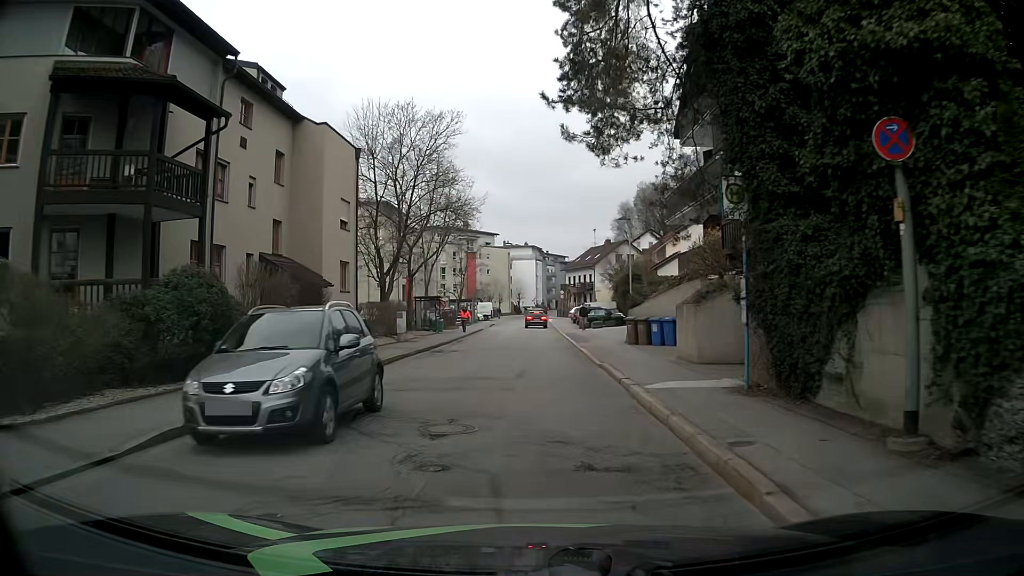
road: residential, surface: asphalt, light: Day
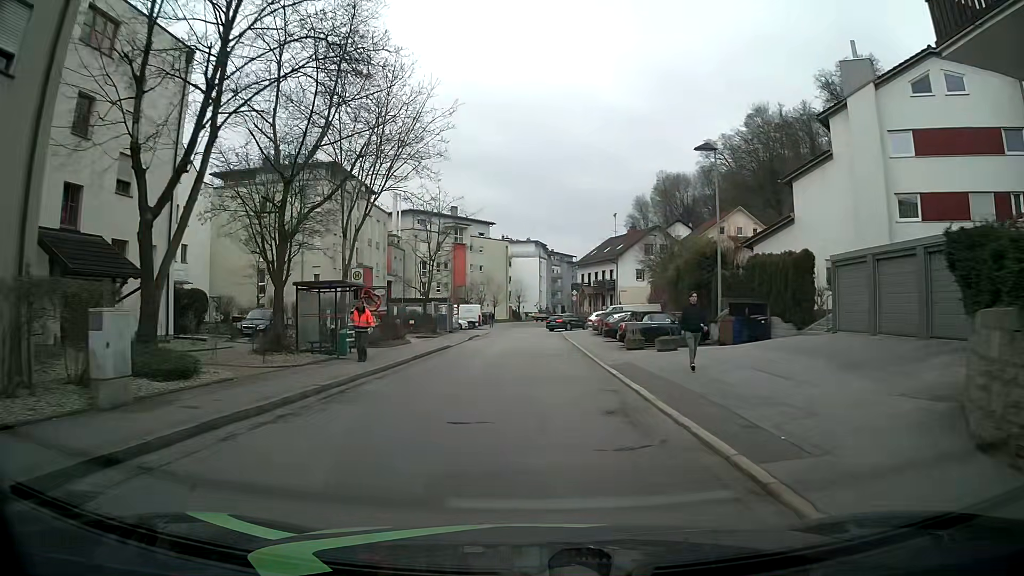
(-0.1, +23.2) m; -1°
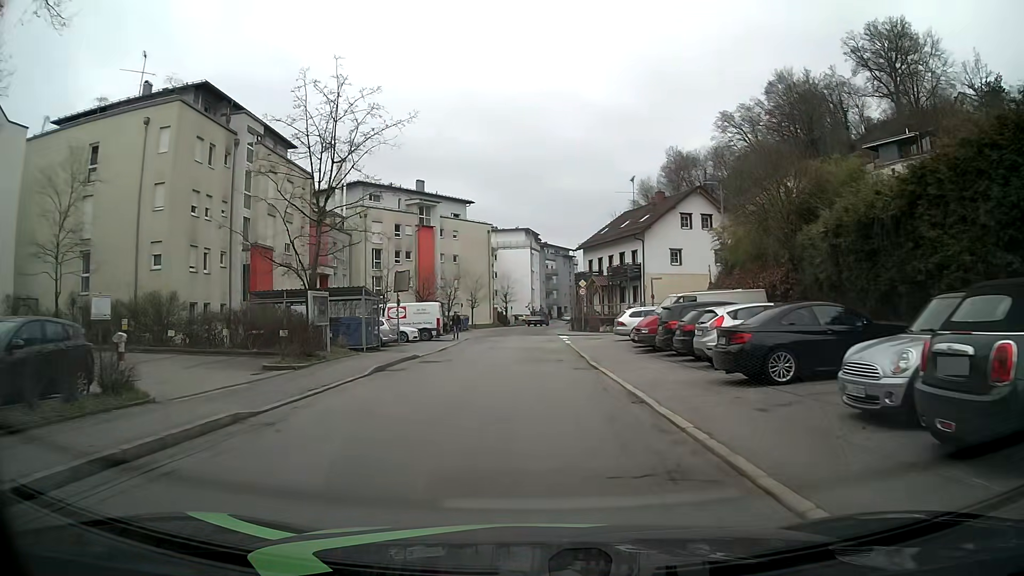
(+0.5, +23.1) m; +1°
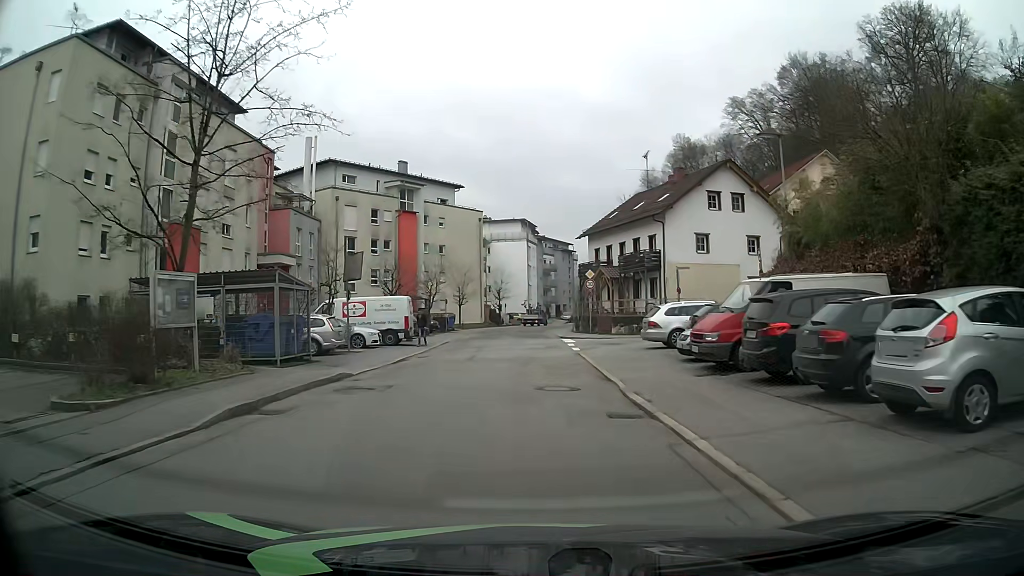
(+0.1, +9.2) m; +1°
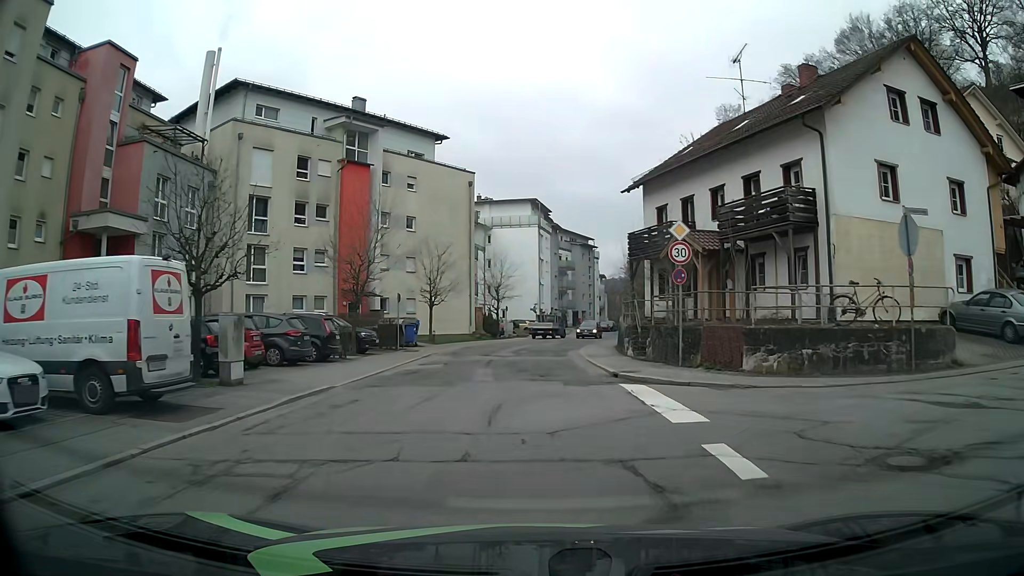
(-0.2, +23.0) m; -1°
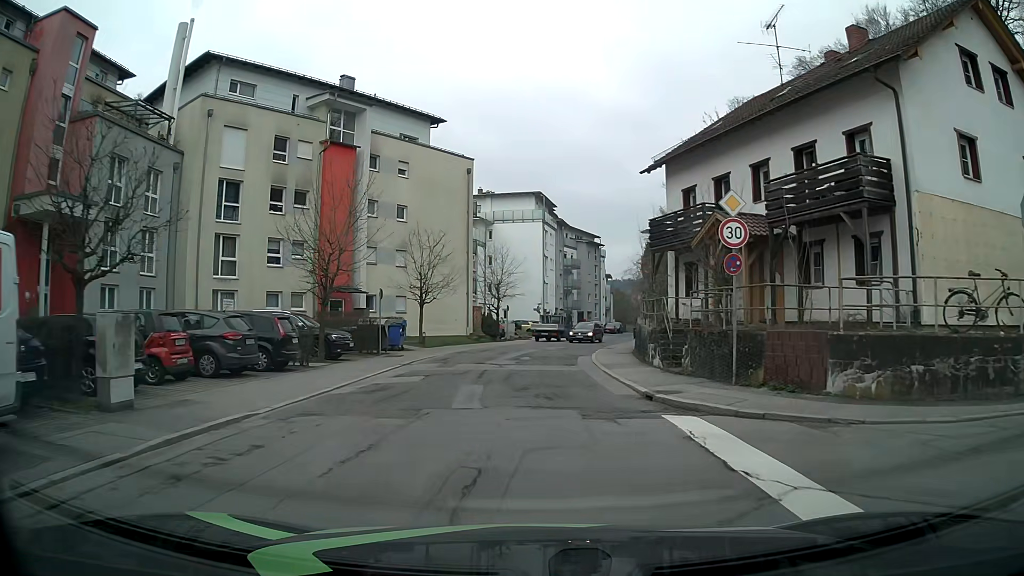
(0.0, +4.6) m; -1°
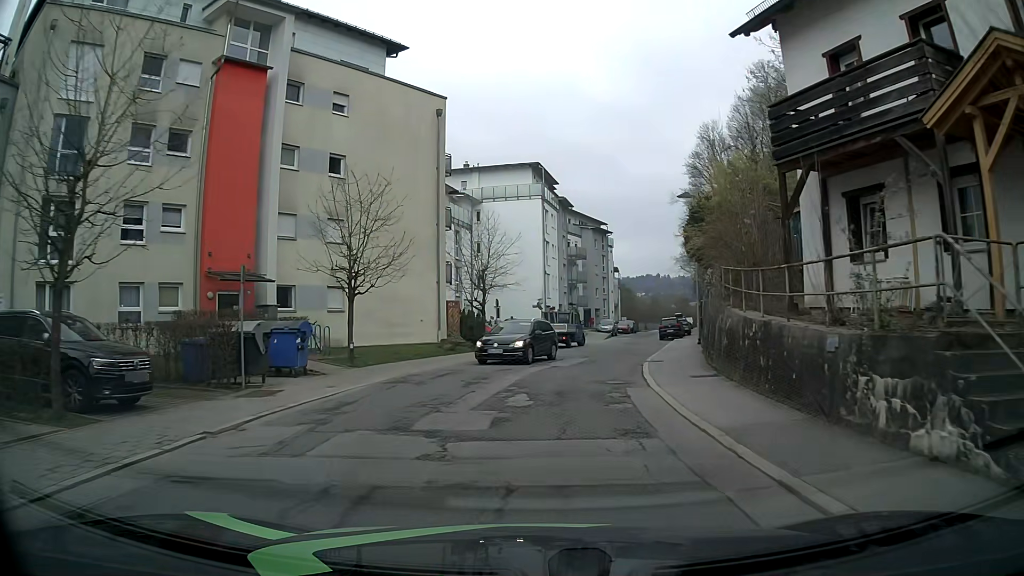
(+0.2, +13.7) m; +2°
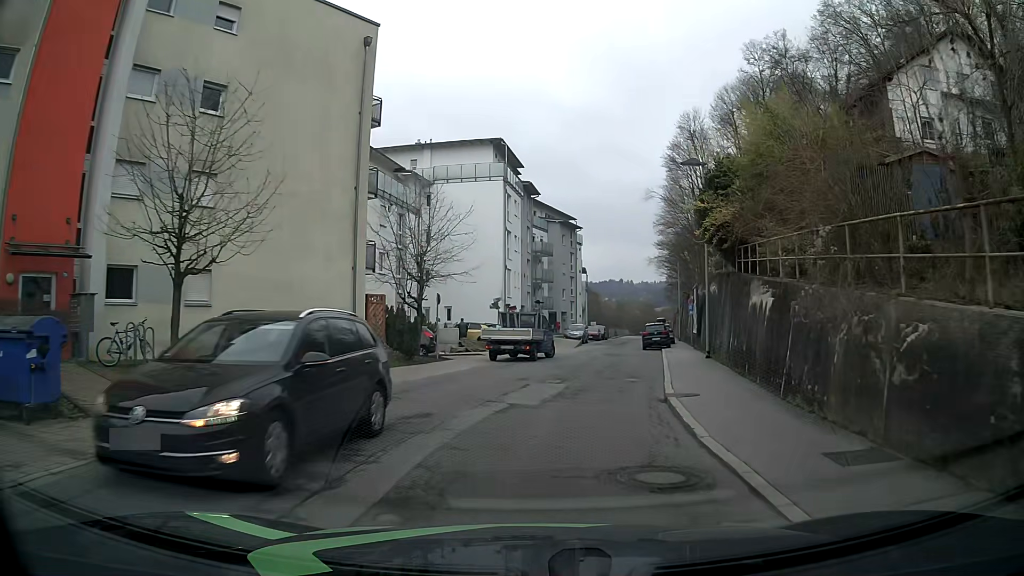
(+0.1, +9.2) m; +3°
(0, +10) (+2, +20) (+3, +30) (+4, +40) (+5, +50) (+7, +60) (+9, +69) (+10, +79) (+12, +89) (+14, +99) m
